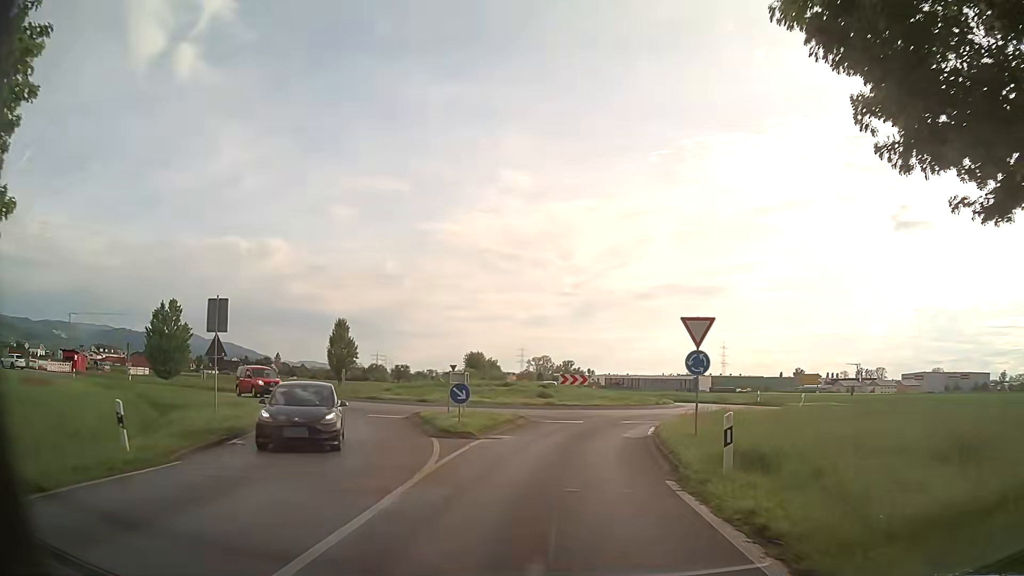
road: residential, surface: asphalt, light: Day
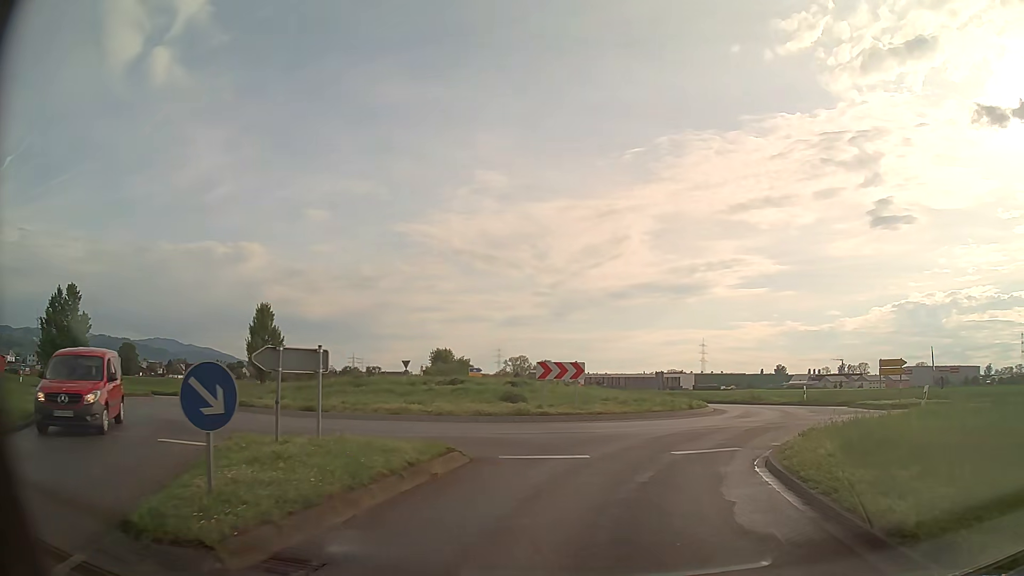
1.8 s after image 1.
(-0.1, +13.2) m; +1°
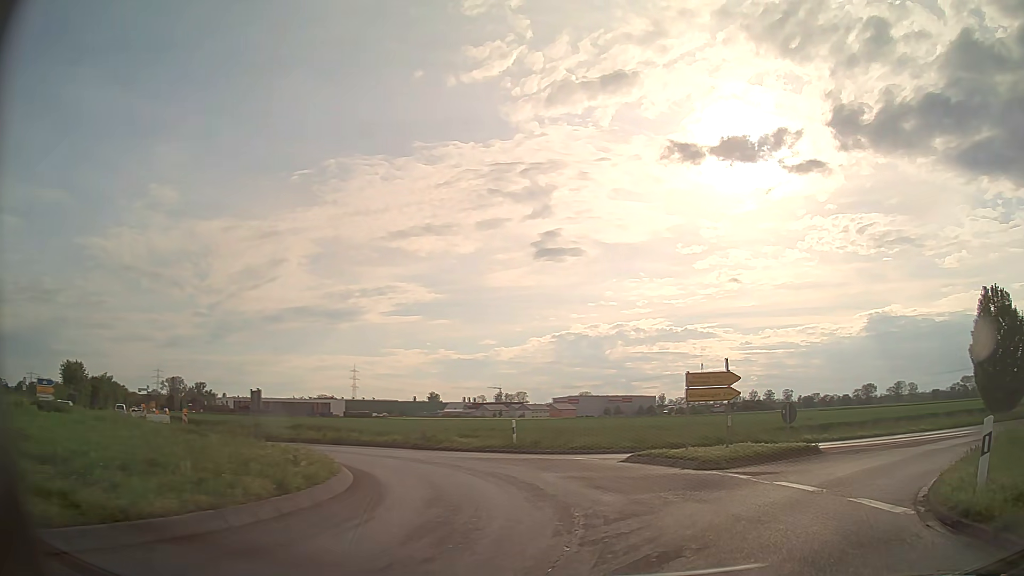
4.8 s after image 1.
(+3.2, +15.3) m; +31°
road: primary
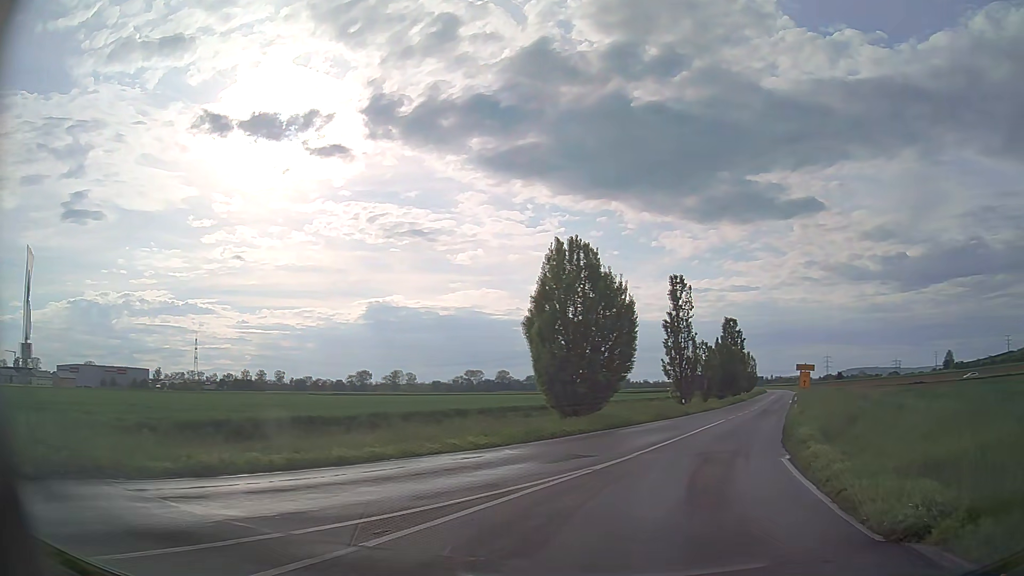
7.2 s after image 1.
(+6.2, +14.7) m; +43°
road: tertiary
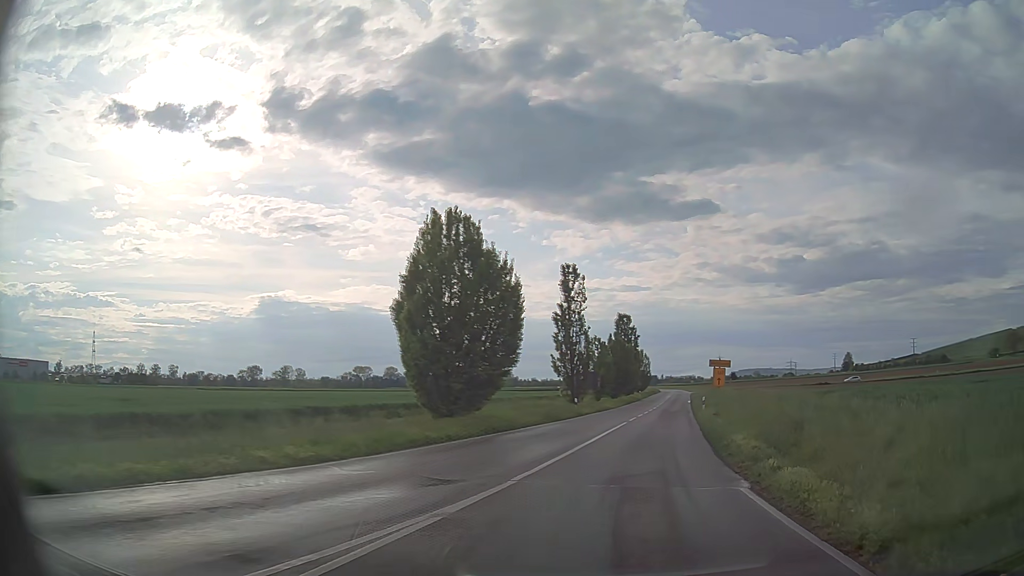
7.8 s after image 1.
(+0.4, +5.0) m; +10°
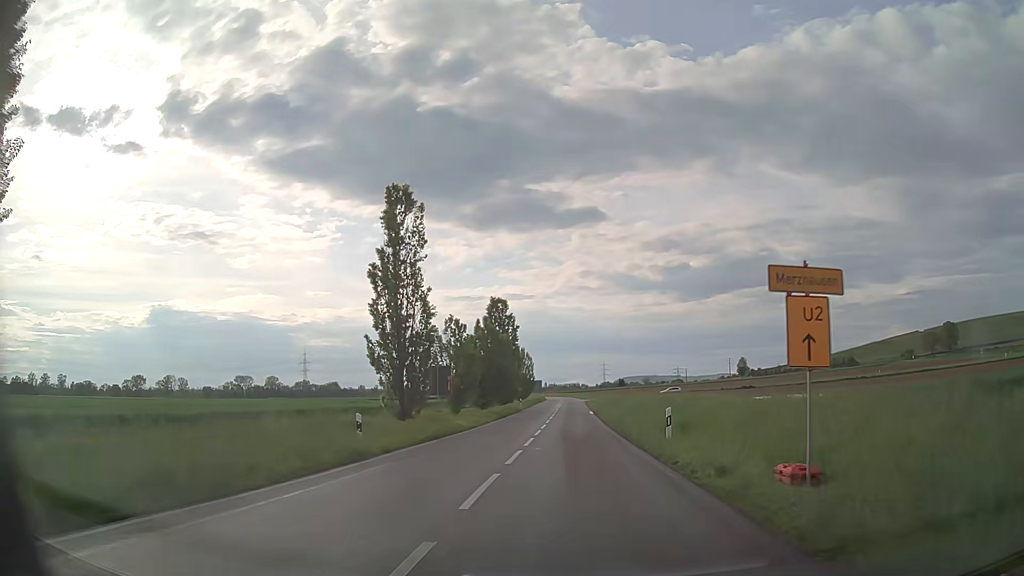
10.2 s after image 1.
(+2.7, +24.7) m; +9°
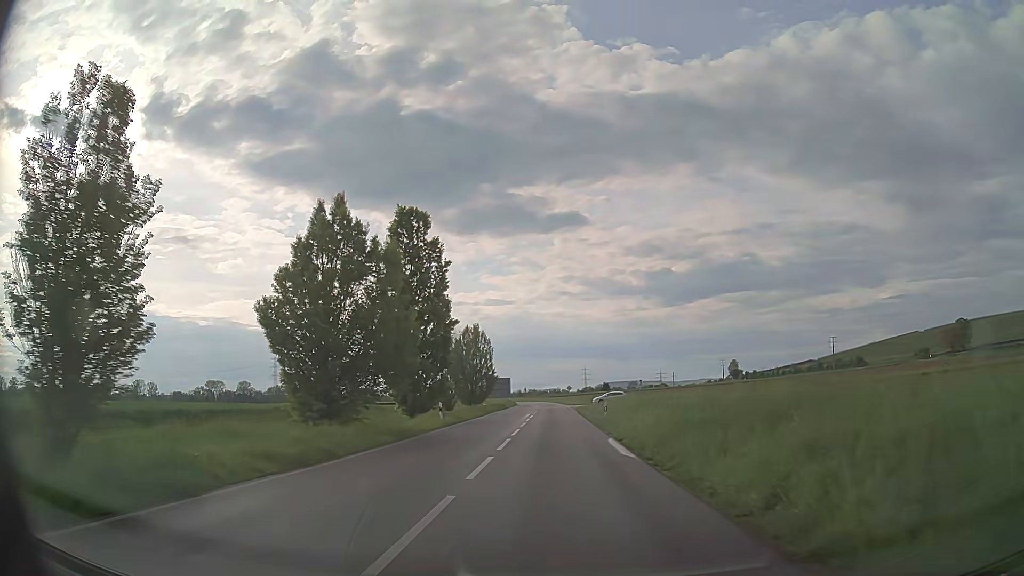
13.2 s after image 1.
(+0.9, +39.7) m; +2°
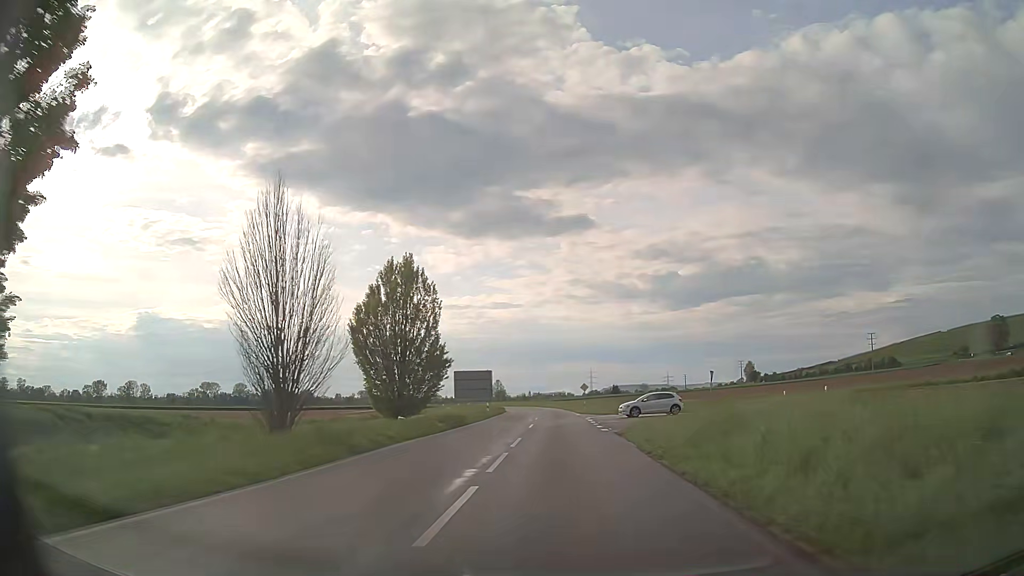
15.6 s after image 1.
(-0.2, +35.3) m; 0°
(0, +10) (0, +20) (0, +30) (0, +40) (0, +50) (0, +60) (0, +70) (-1, +80) (-2, +90) (-3, +100) m
